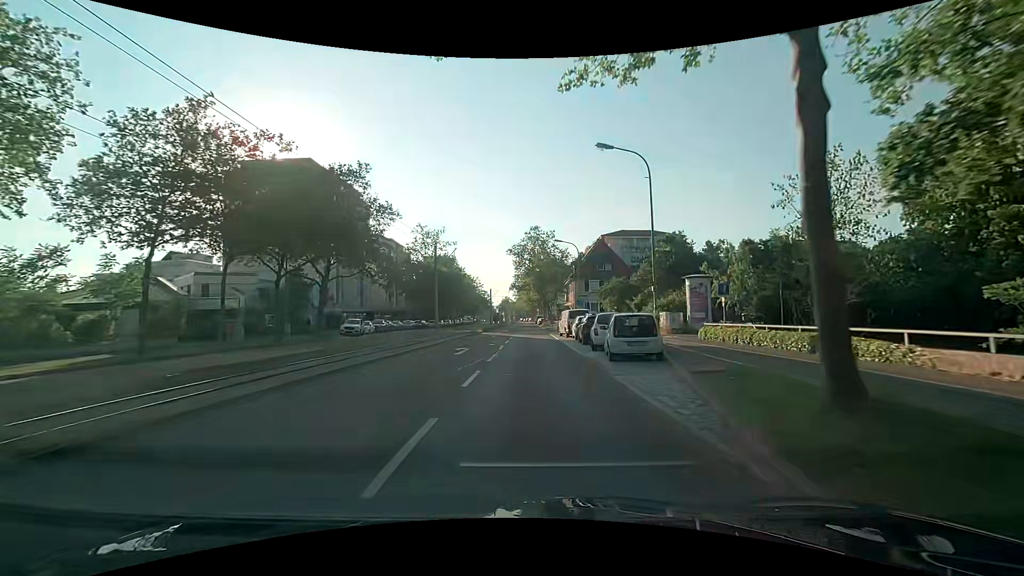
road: tertiary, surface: asphalt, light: Day
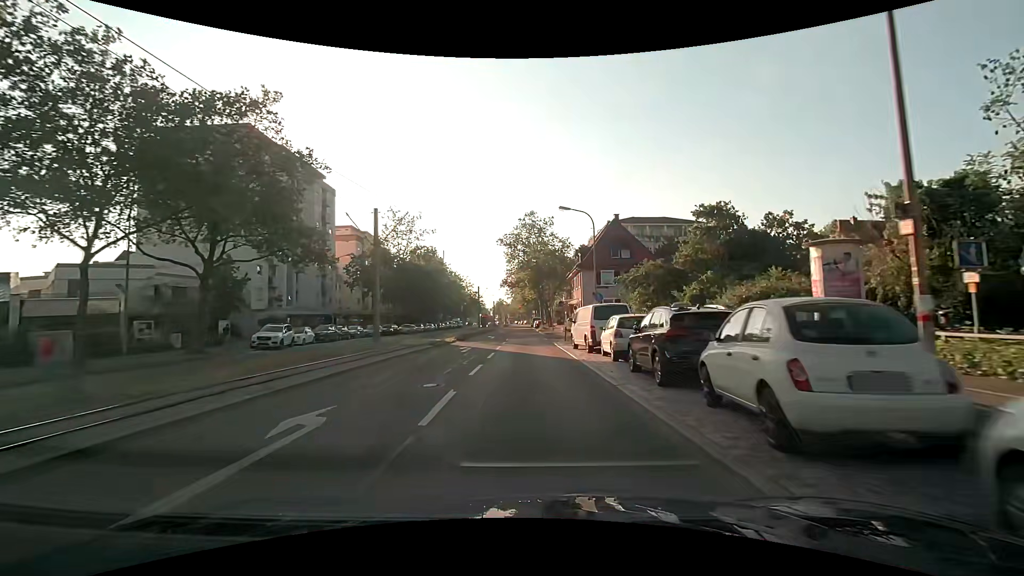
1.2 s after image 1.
(0.0, +15.3) m; 0°
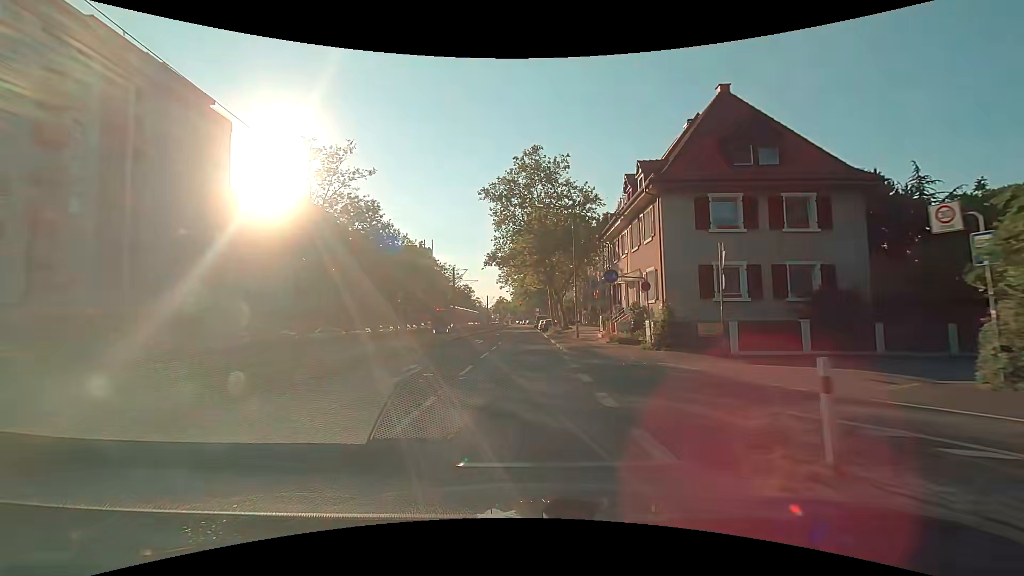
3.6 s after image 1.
(0.0, +30.7) m; -1°
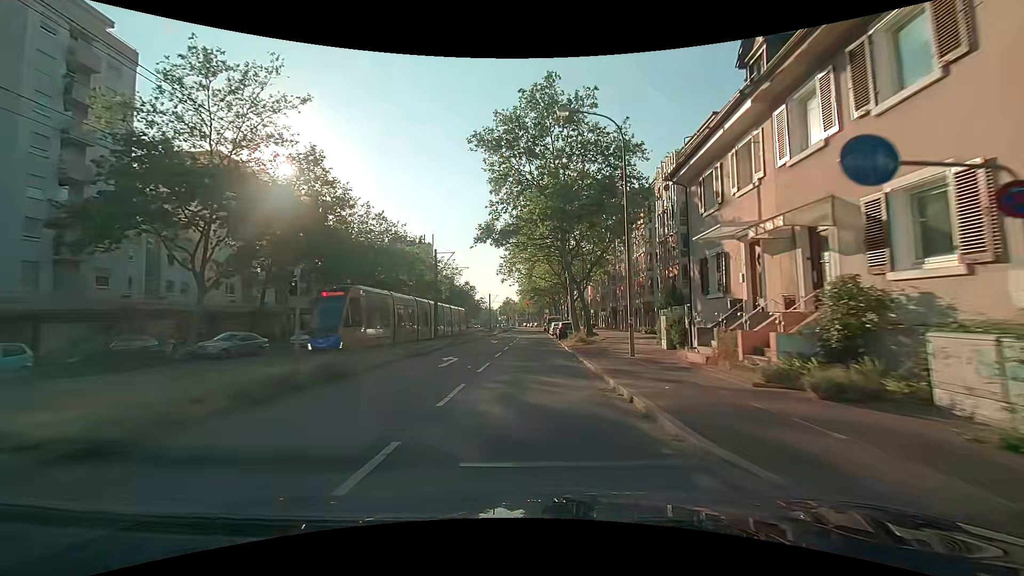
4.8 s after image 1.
(-0.1, +15.4) m; -1°
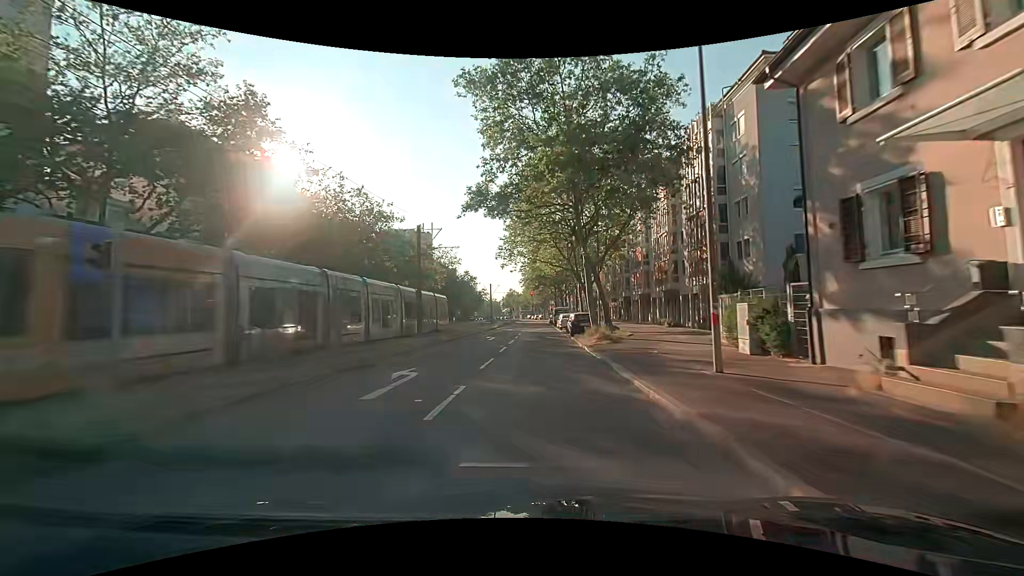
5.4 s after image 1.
(0.0, +7.6) m; -1°
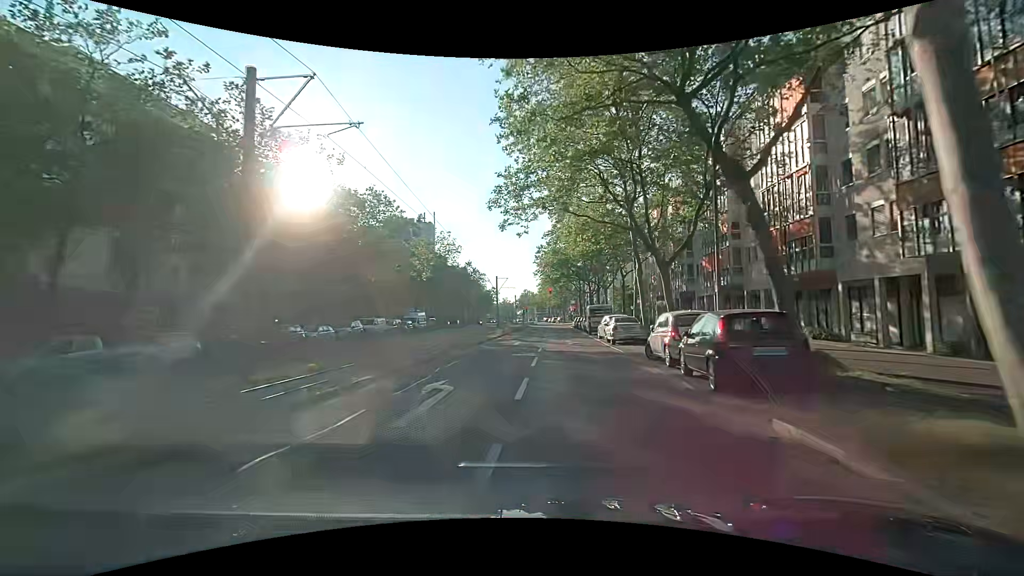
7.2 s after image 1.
(-0.2, +21.9) m; -1°
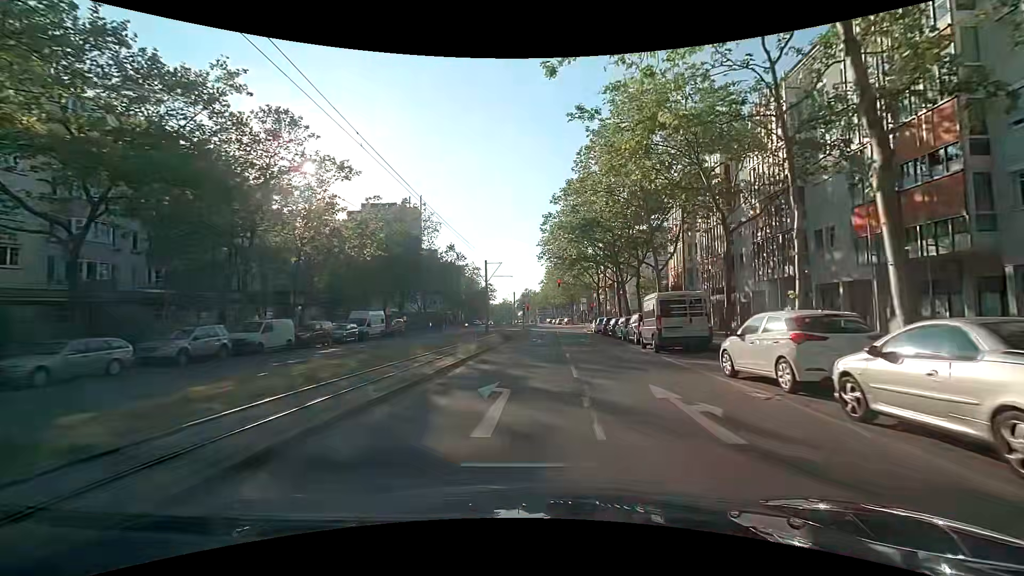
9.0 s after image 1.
(-0.1, +20.4) m; +1°
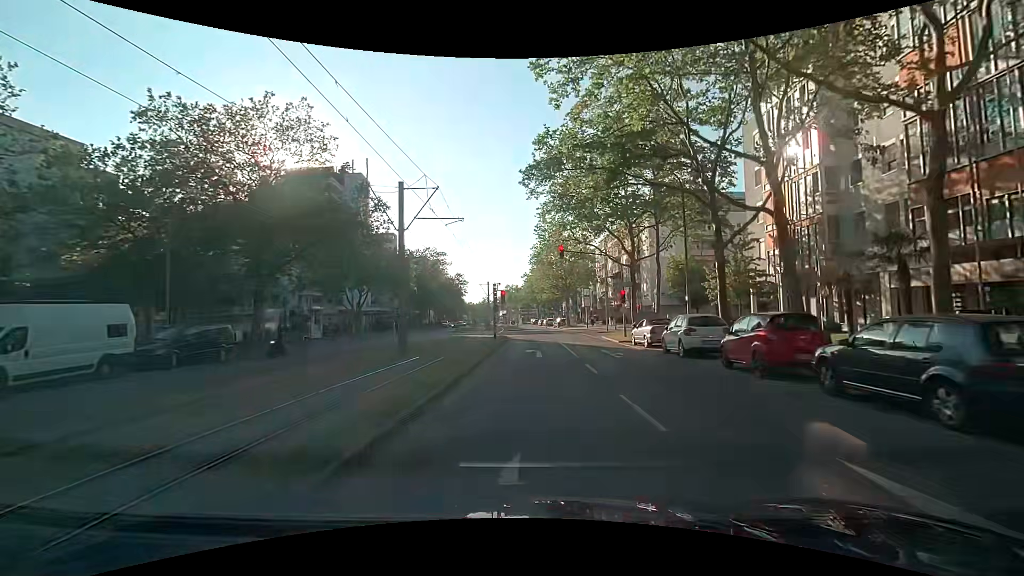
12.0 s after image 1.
(0.0, +29.0) m; +1°
